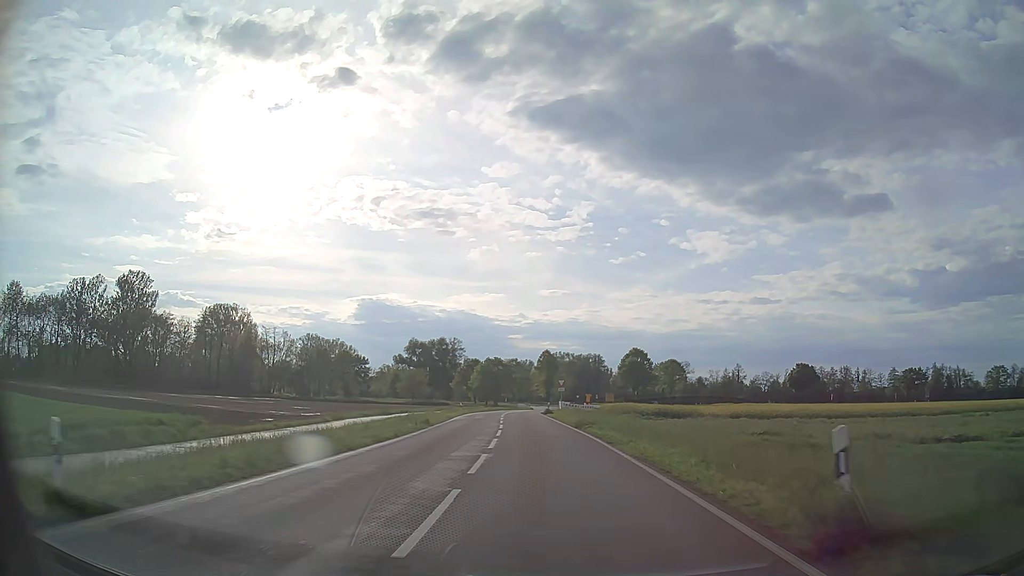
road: tertiary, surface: asphalt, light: Day
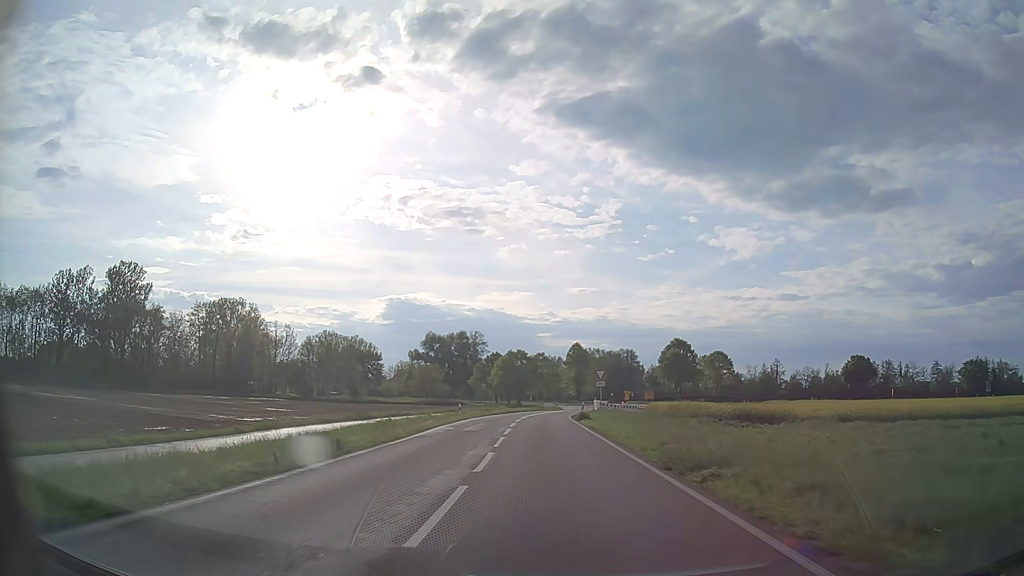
(-0.4, +17.9) m; -3°
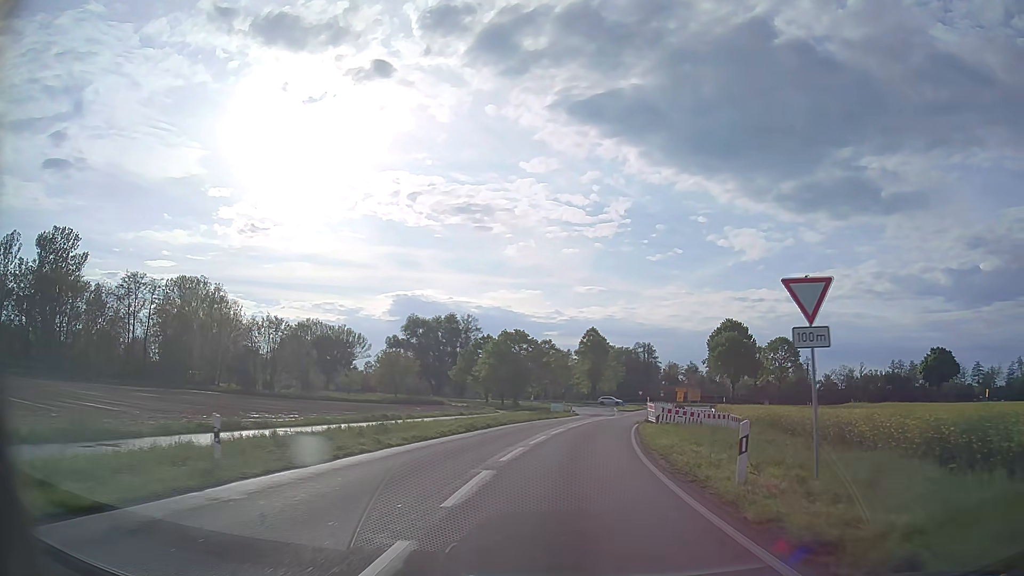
(-0.6, +34.3) m; 0°
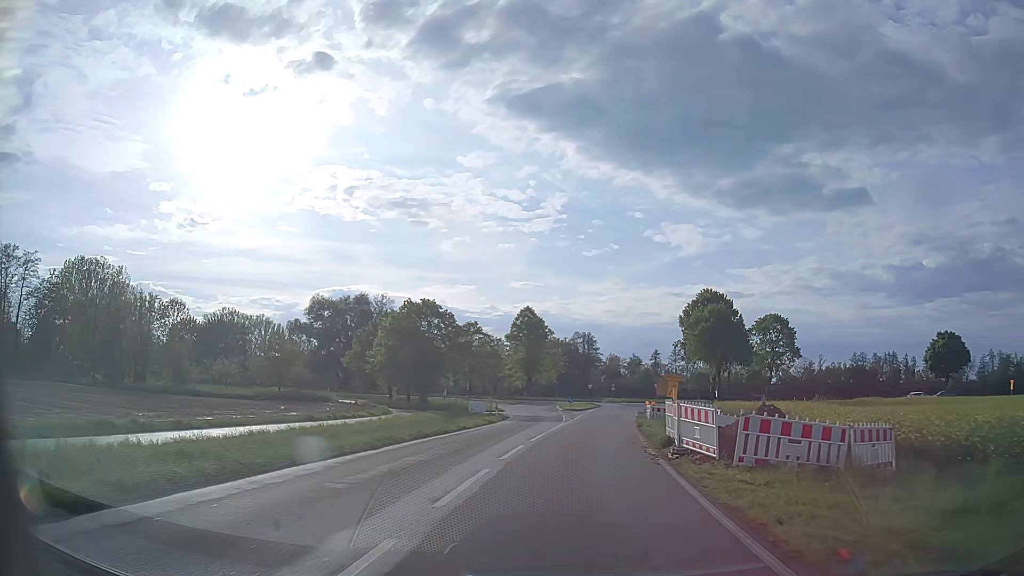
(+1.2, +23.9) m; +5°
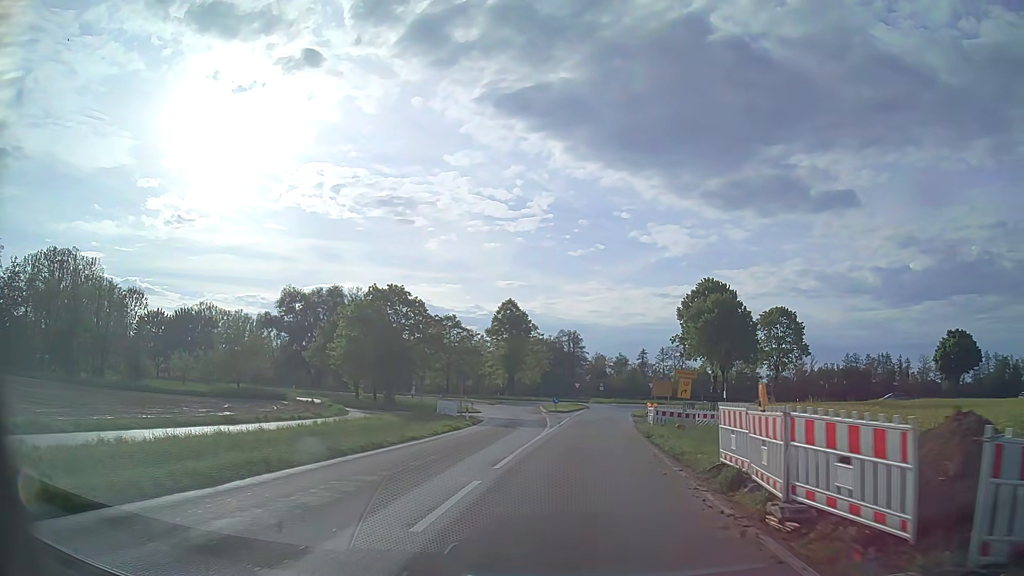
(+0.1, +7.6) m; +1°
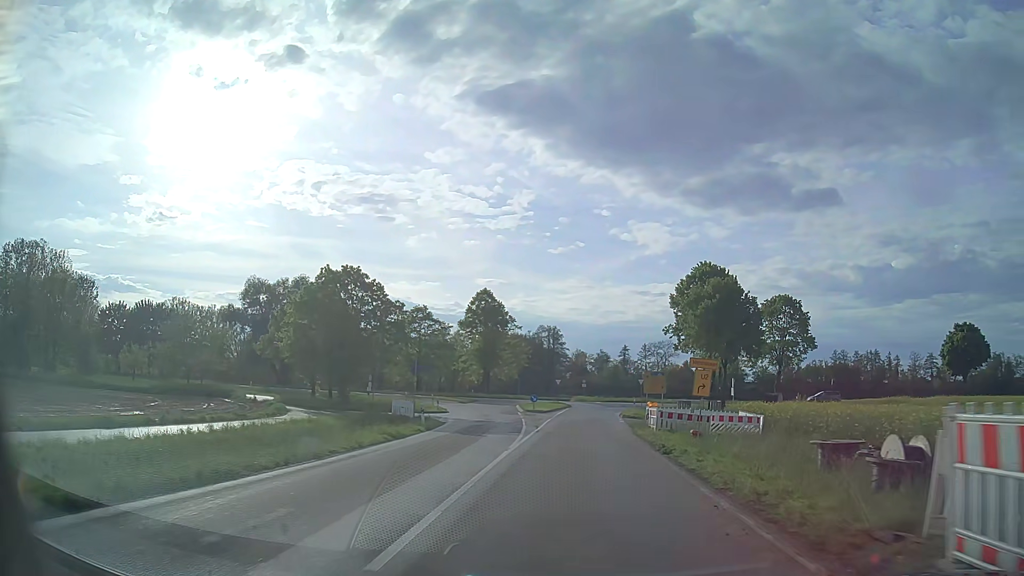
(+0.1, +7.5) m; +2°
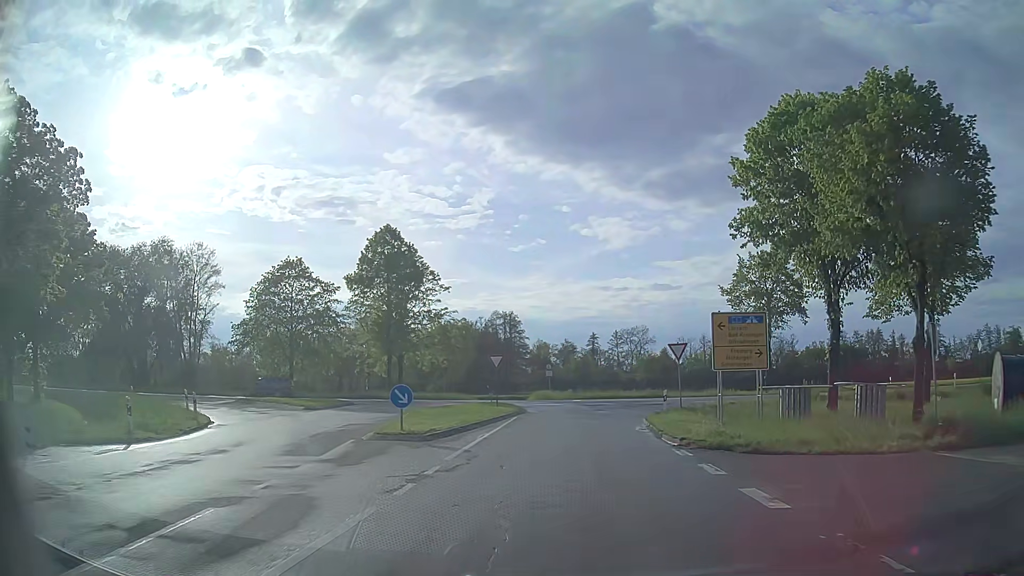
(+1.3, +34.3) m; +3°
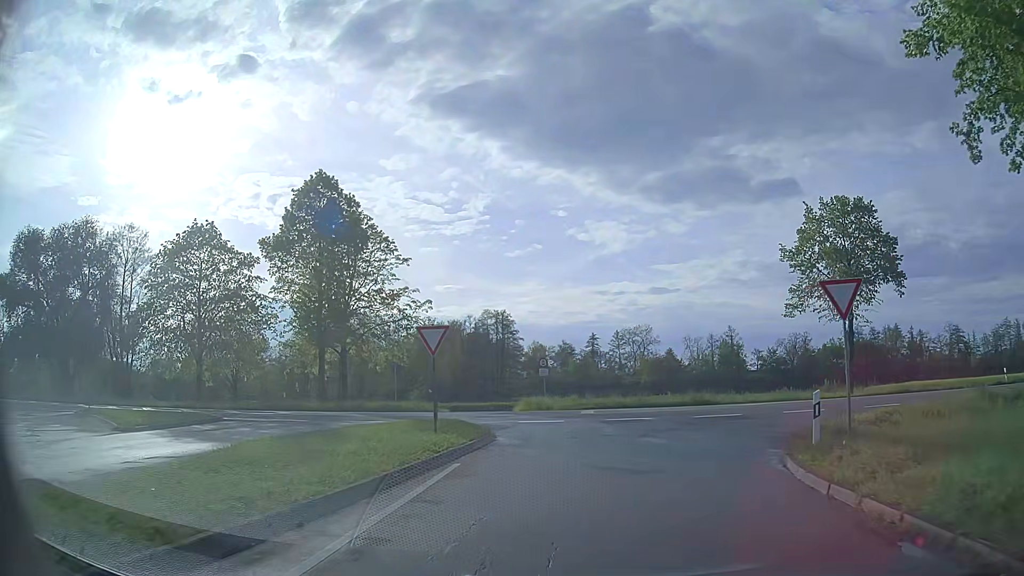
(0.0, +16.2) m; 0°
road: secondary_link
